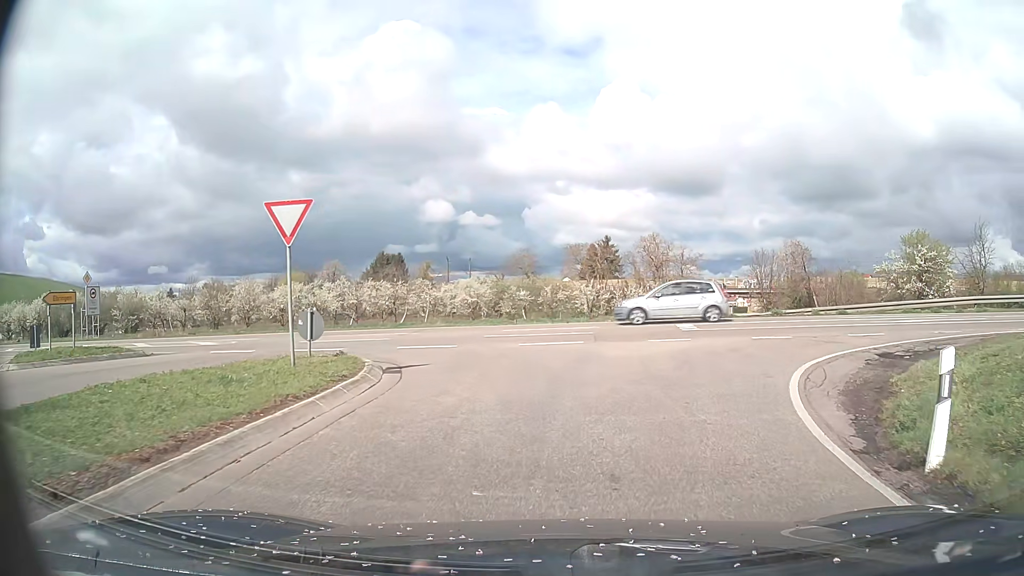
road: tertiary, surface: asphalt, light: Day
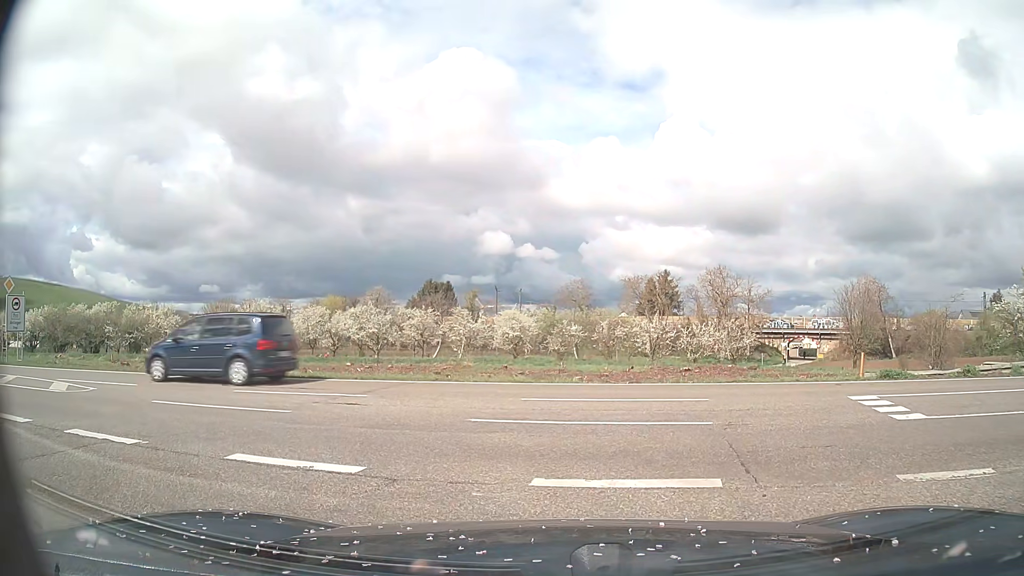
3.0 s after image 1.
(+0.1, +10.2) m; -4°
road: primary
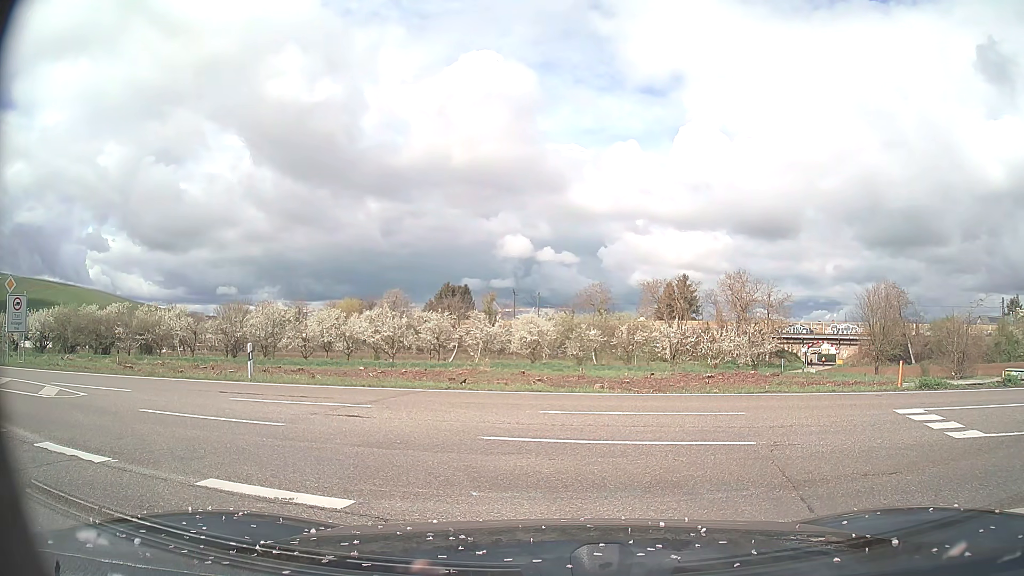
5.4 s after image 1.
(0.0, +1.0) m; -1°
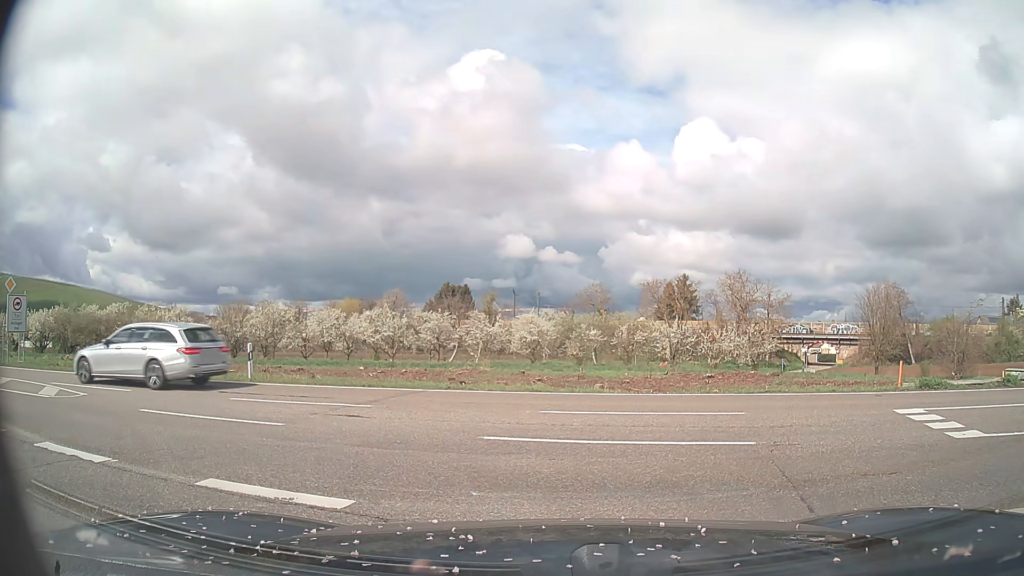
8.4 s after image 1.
(0.0, 0.0) m; 0°
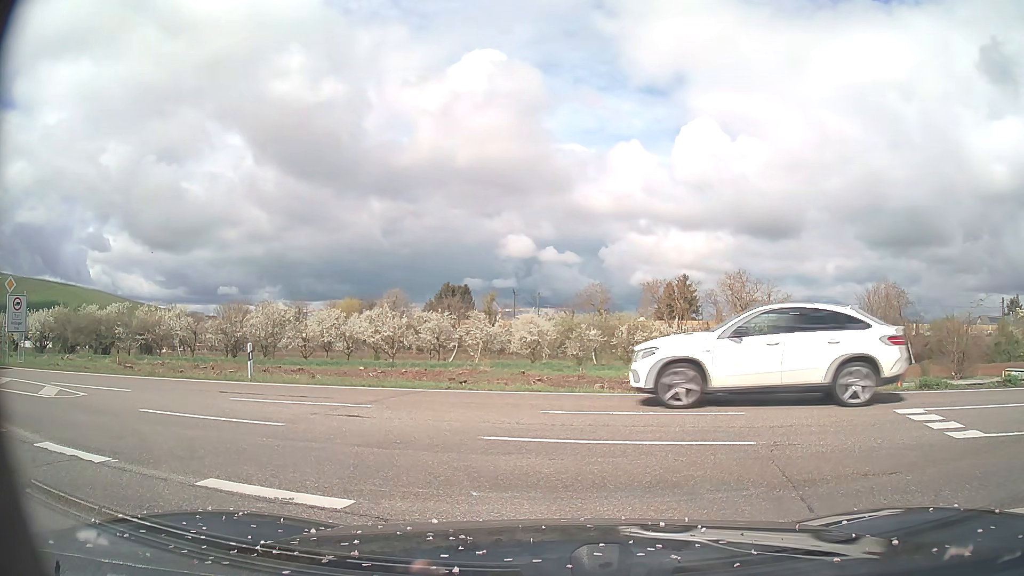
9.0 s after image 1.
(0.0, 0.0) m; 0°
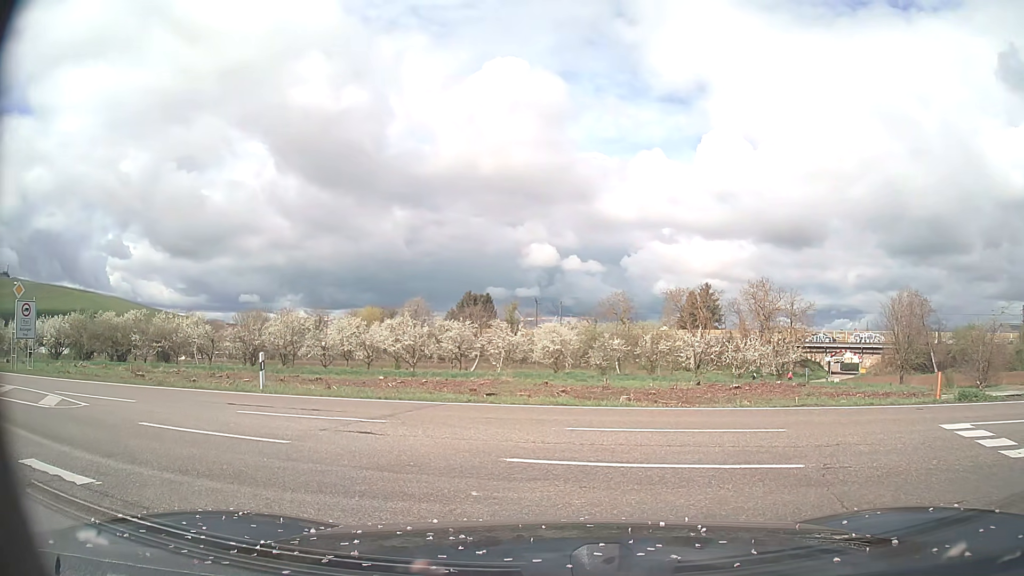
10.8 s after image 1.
(0.0, +0.9) m; -3°
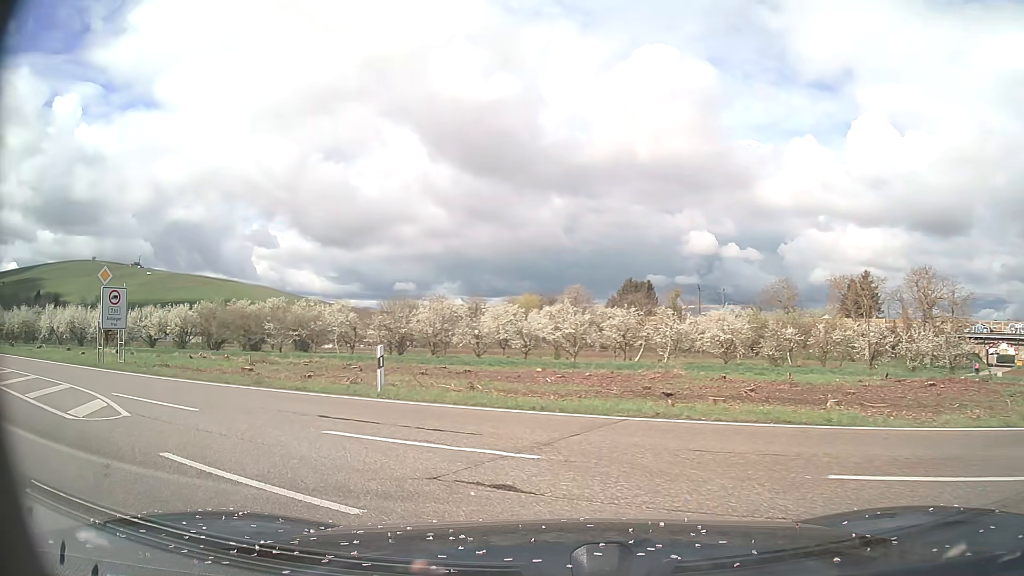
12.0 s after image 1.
(-0.4, +4.2) m; -13°
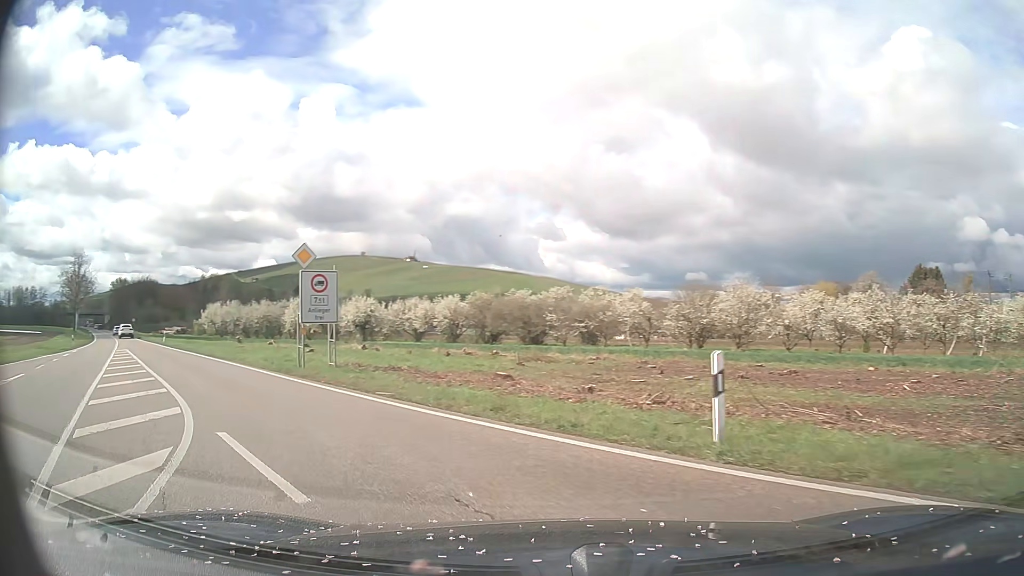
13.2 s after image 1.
(-1.3, +6.7) m; -24°
